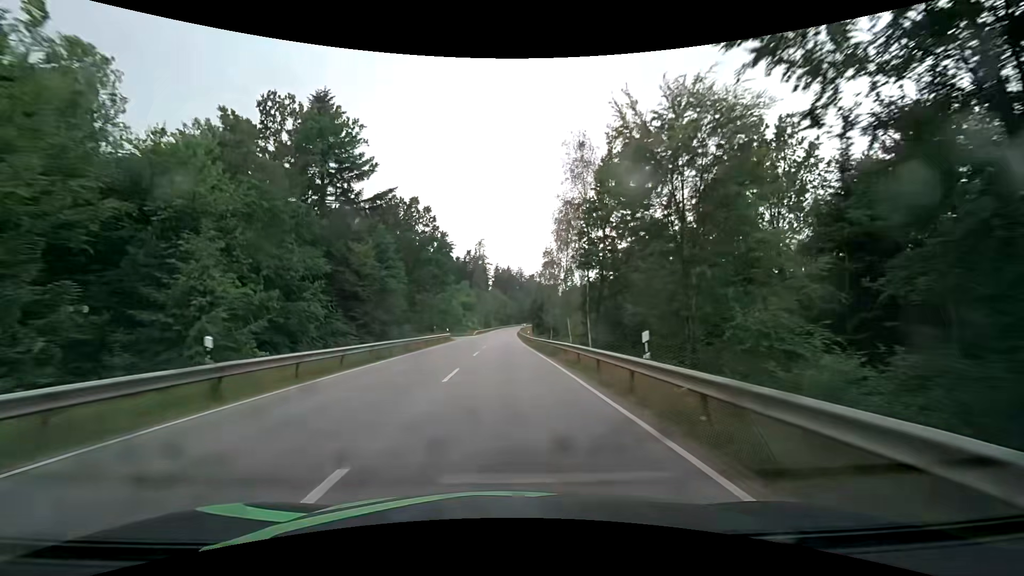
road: secondary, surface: asphalt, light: Day
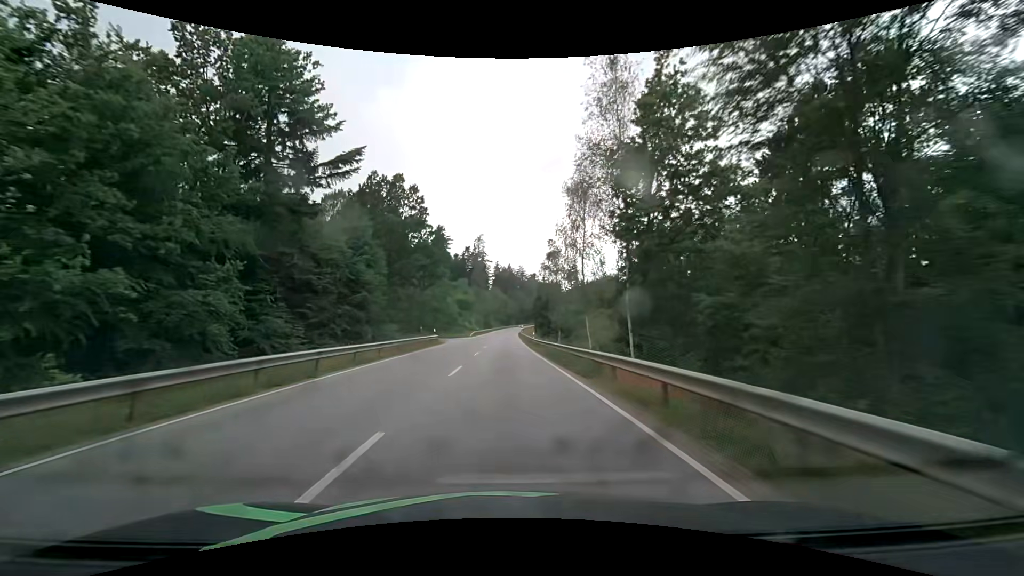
(0.0, +10.5) m; 0°
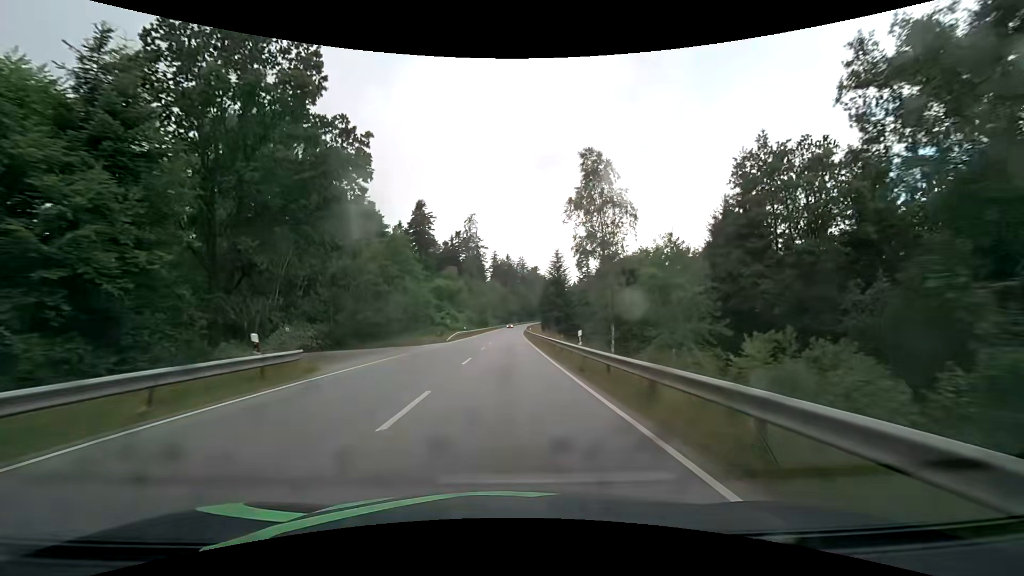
(-0.1, +31.8) m; 0°
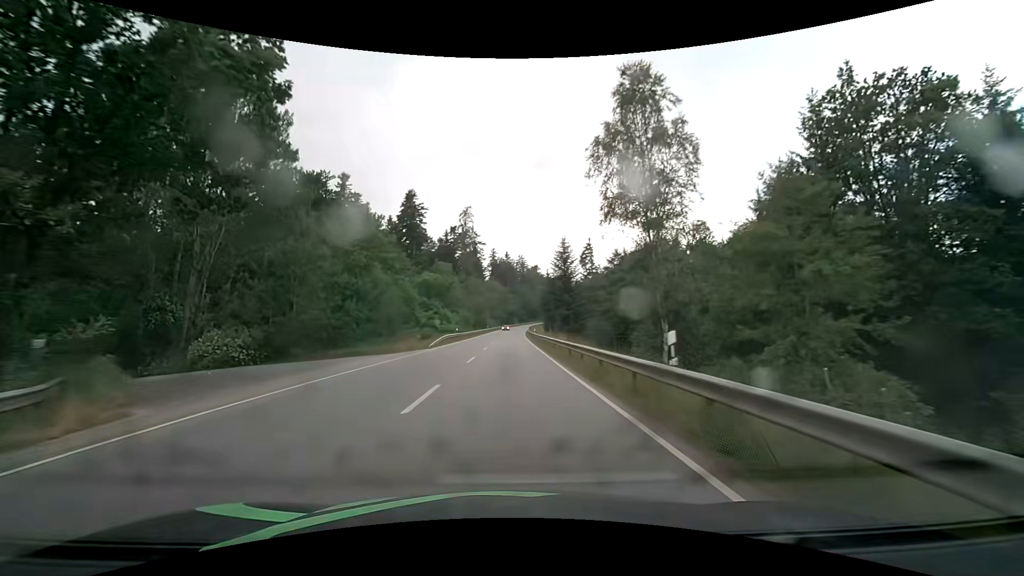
(0.0, +10.7) m; 0°
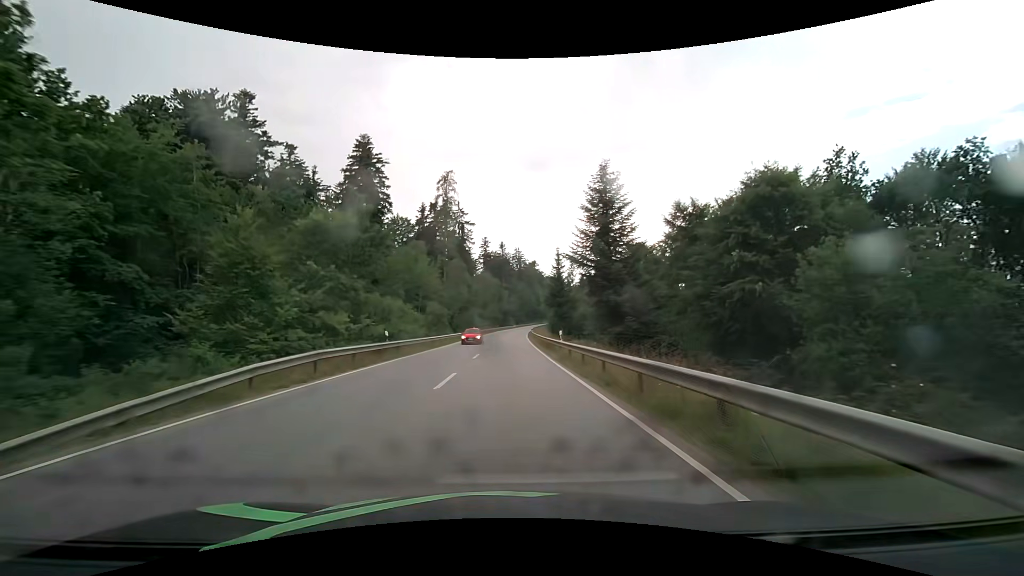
(0.0, +32.5) m; +1°
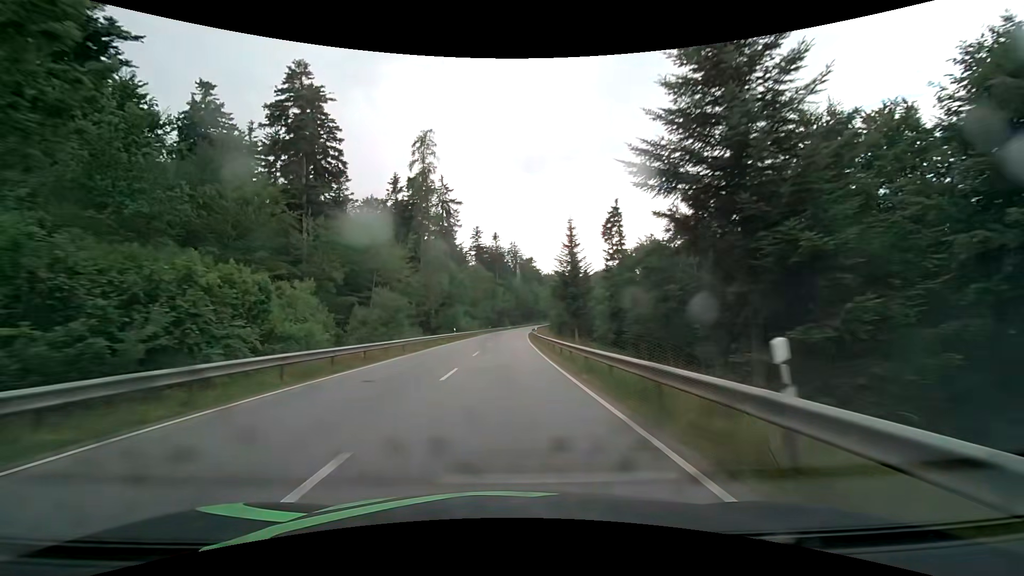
(0.0, +22.0) m; 0°
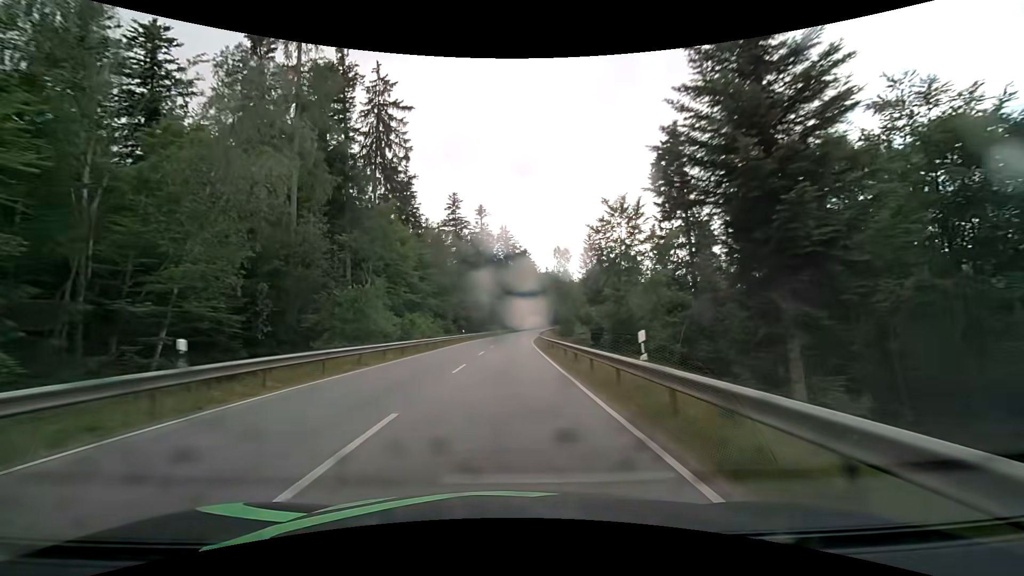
(+0.5, +45.5) m; +1°
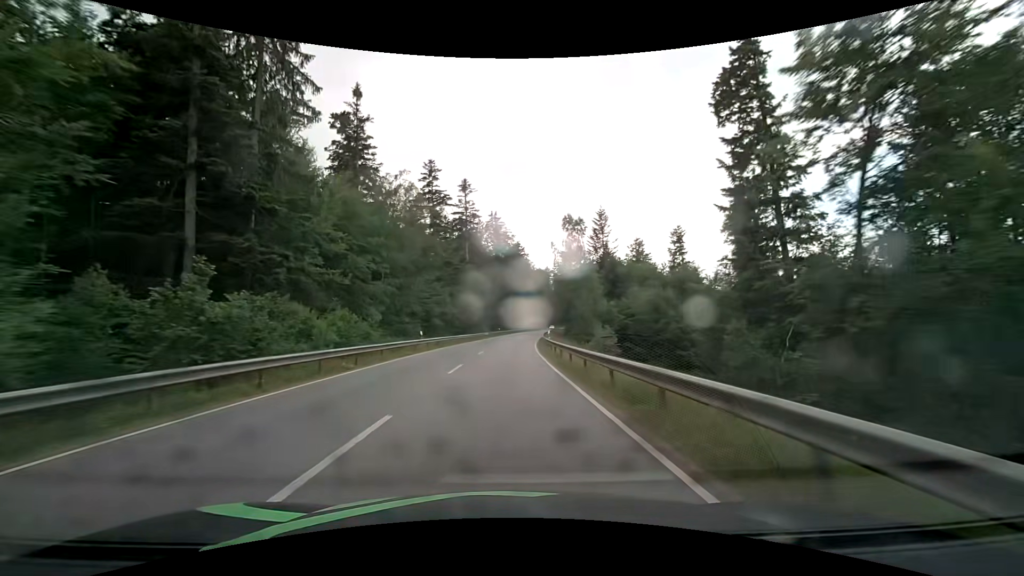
(+0.3, +24.1) m; +1°
(0, +10) (0, +20) (0, +30) (+1, +40) (+1, +50) (+2, +60) (+2, +70) (+3, +80) (+4, +90) (+5, +100) m
